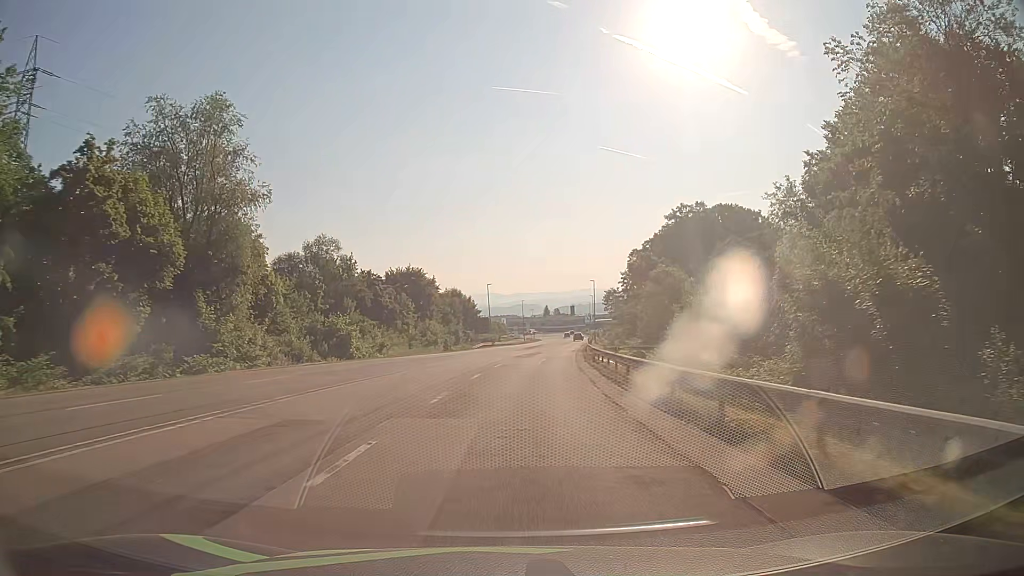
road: secondary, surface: asphalt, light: Day
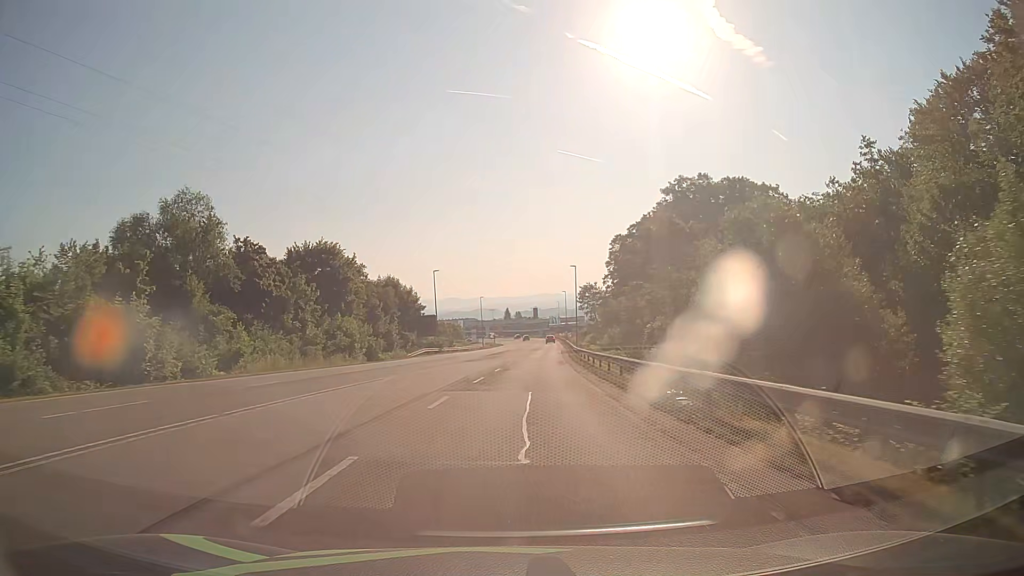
(+0.5, +27.4) m; +3°
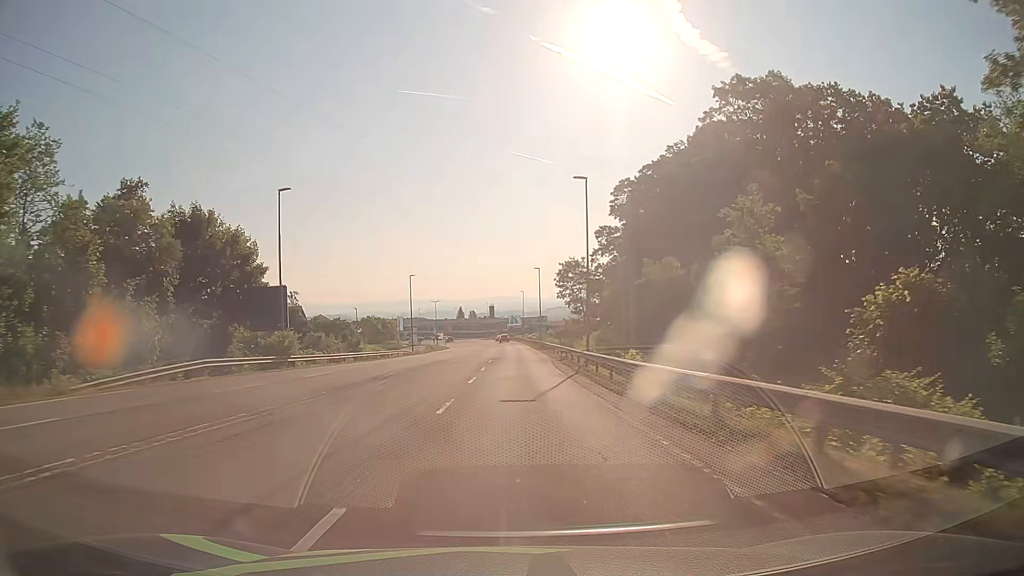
(+1.5, +45.6) m; +4°
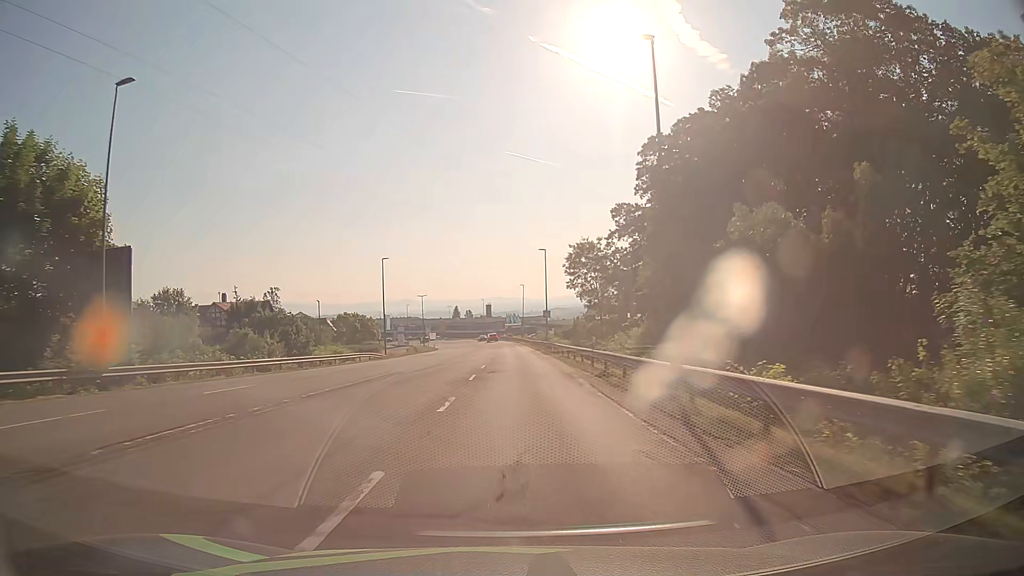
(0.0, +18.2) m; 0°
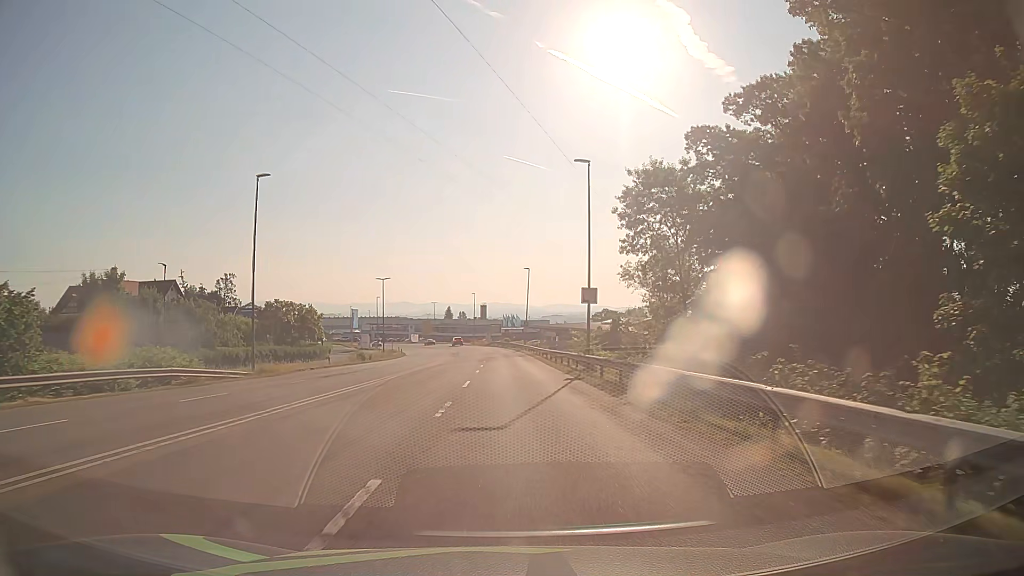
(0.0, +36.4) m; 0°
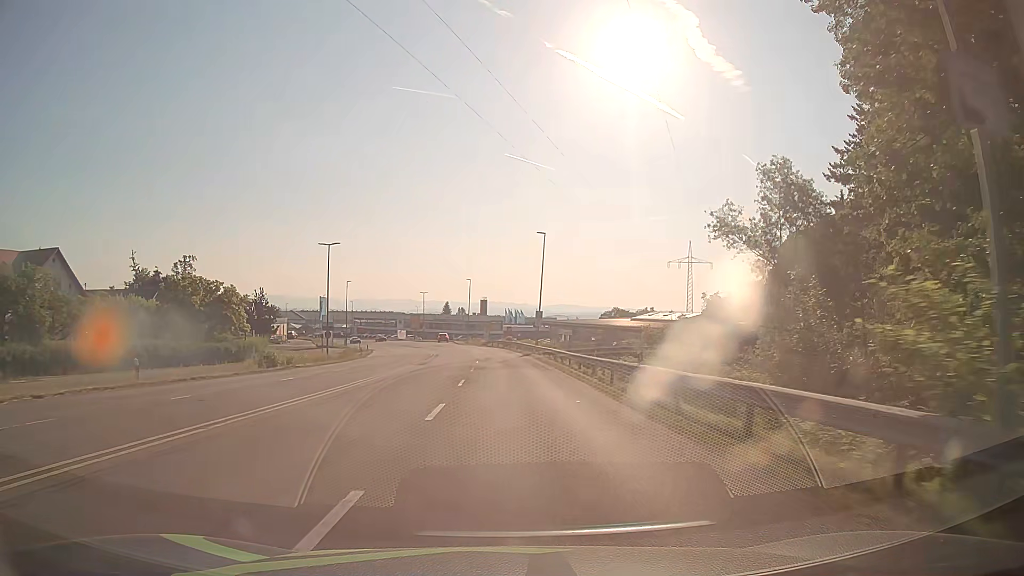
(0.0, +27.3) m; 0°
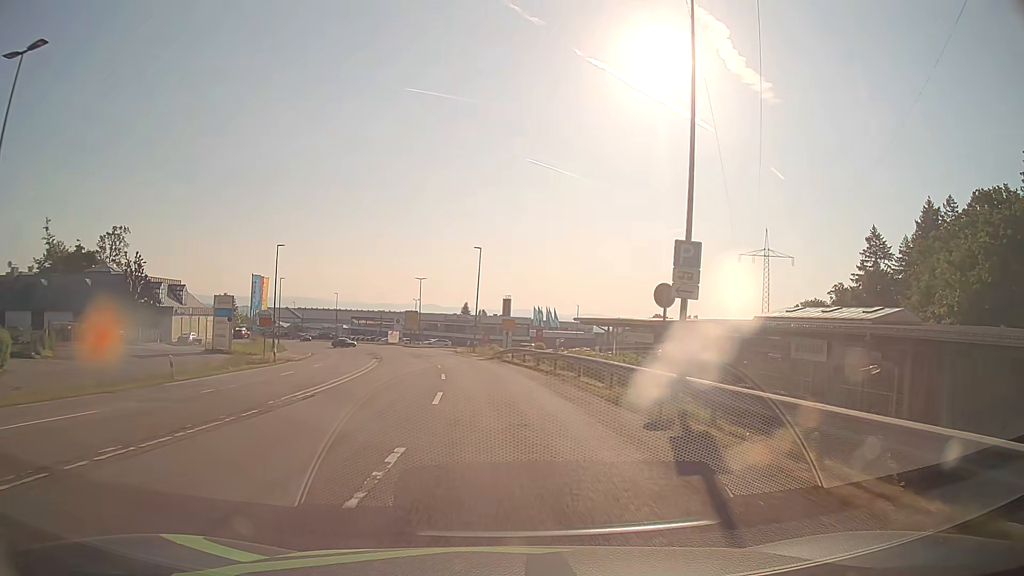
(-0.4, +41.9) m; -2°
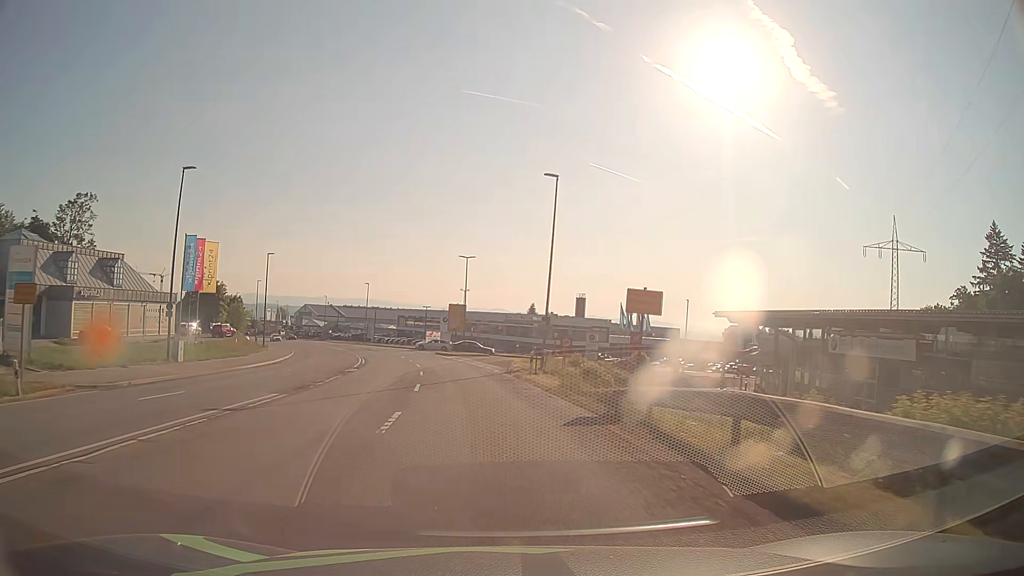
(-1.5, +31.1) m; -6°
(0, +10) (-1, +20) (-2, +30) (-3, +40) (-5, +50) (-8, +59) (-10, +69) (-13, +79) (-17, +88) (-20, +97) m
